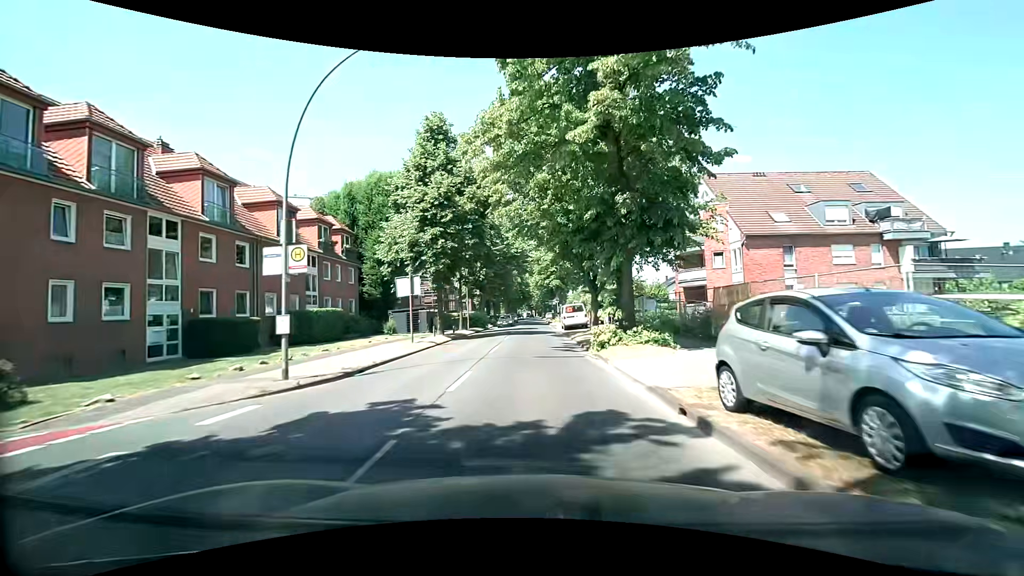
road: secondary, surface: asphalt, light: Day
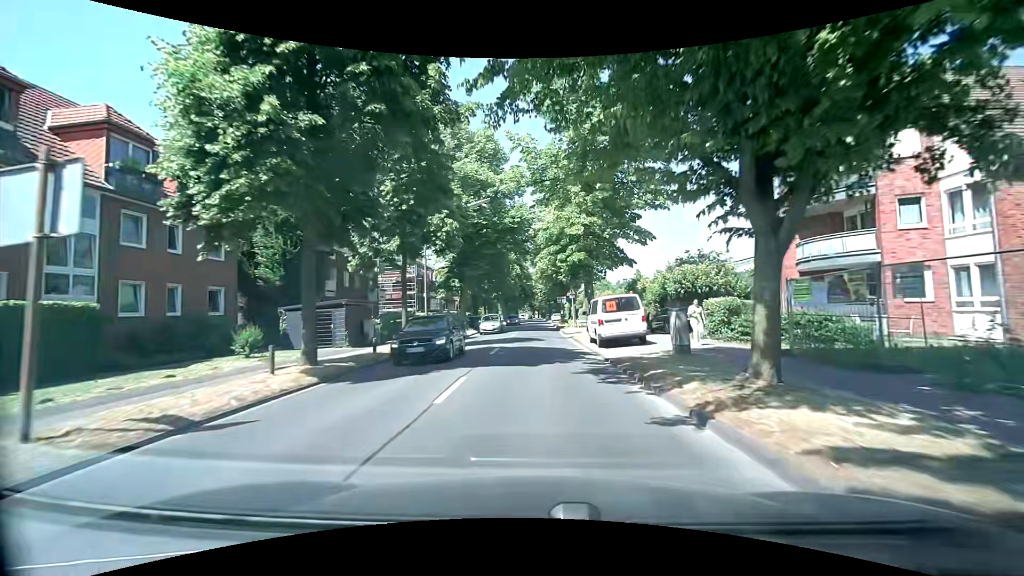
(-0.3, +19.8) m; 0°
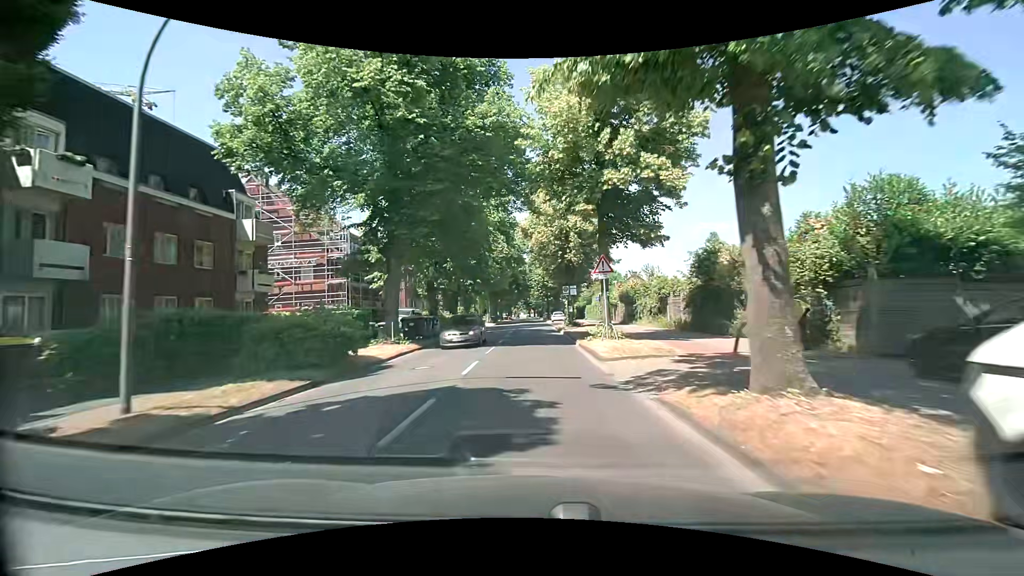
(+0.1, +20.7) m; 0°
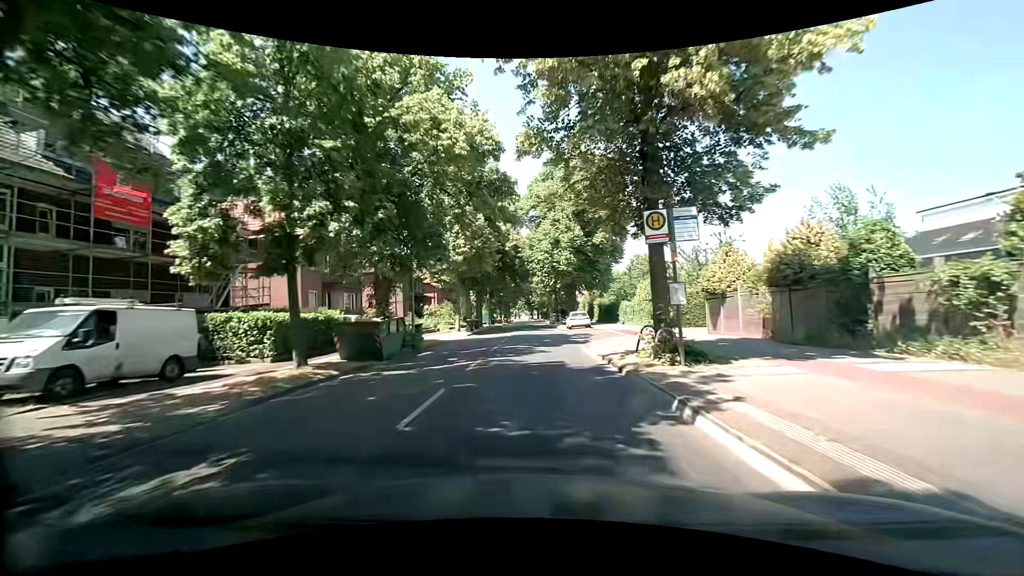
(-0.1, +29.4) m; -1°
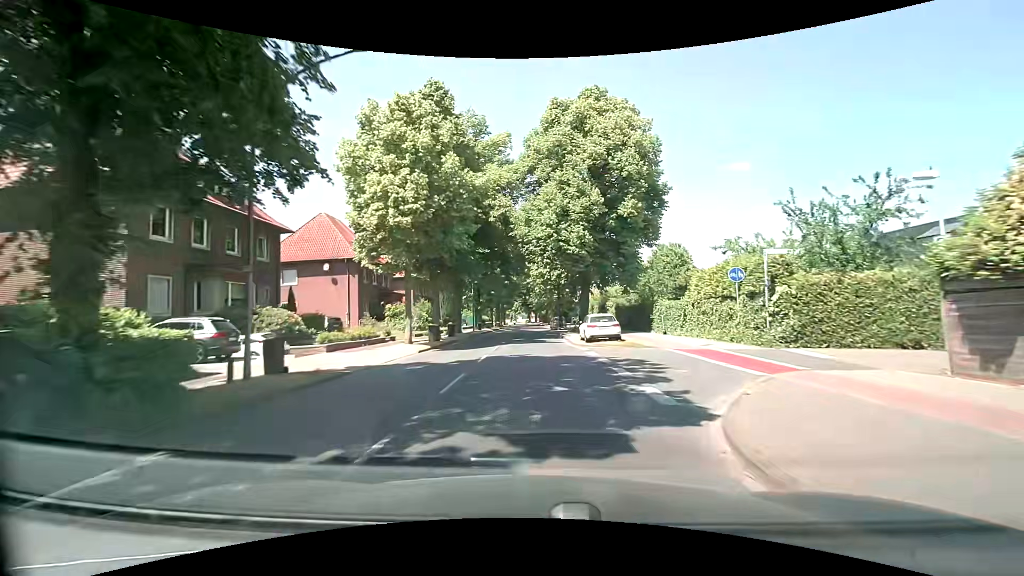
(+0.1, +15.0) m; 0°
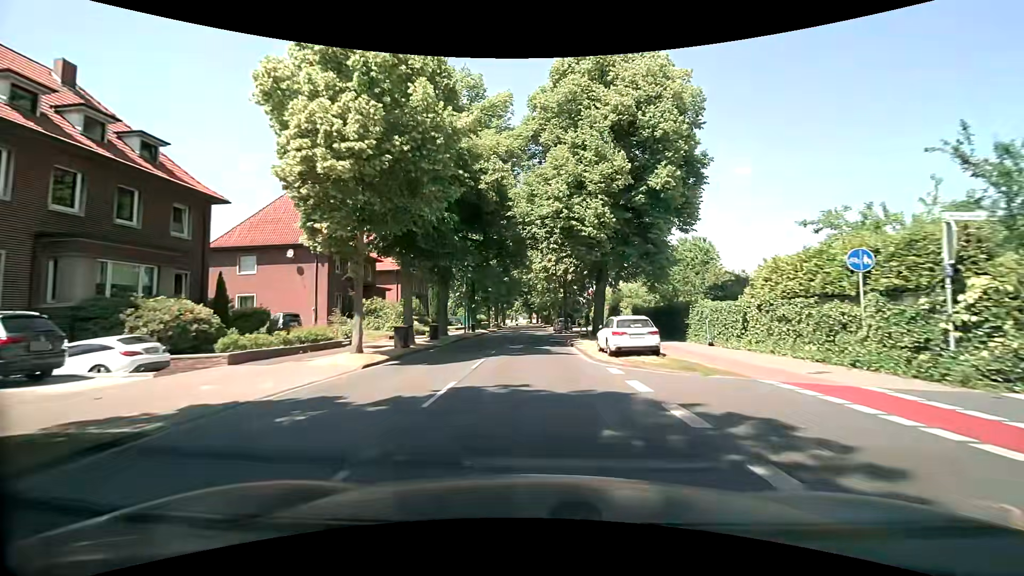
(0.0, +7.5) m; 0°
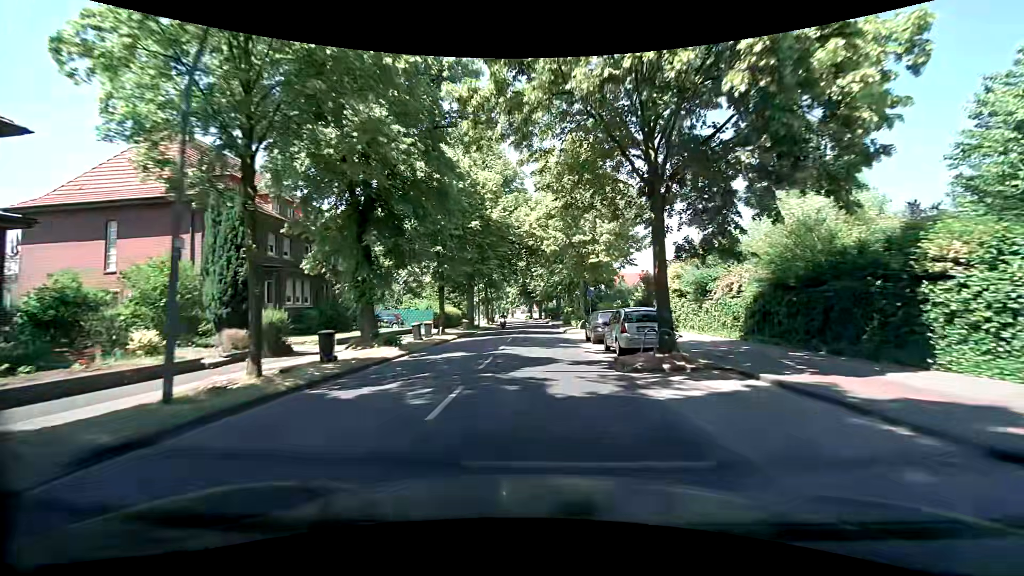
(+0.2, +37.2) m; +1°
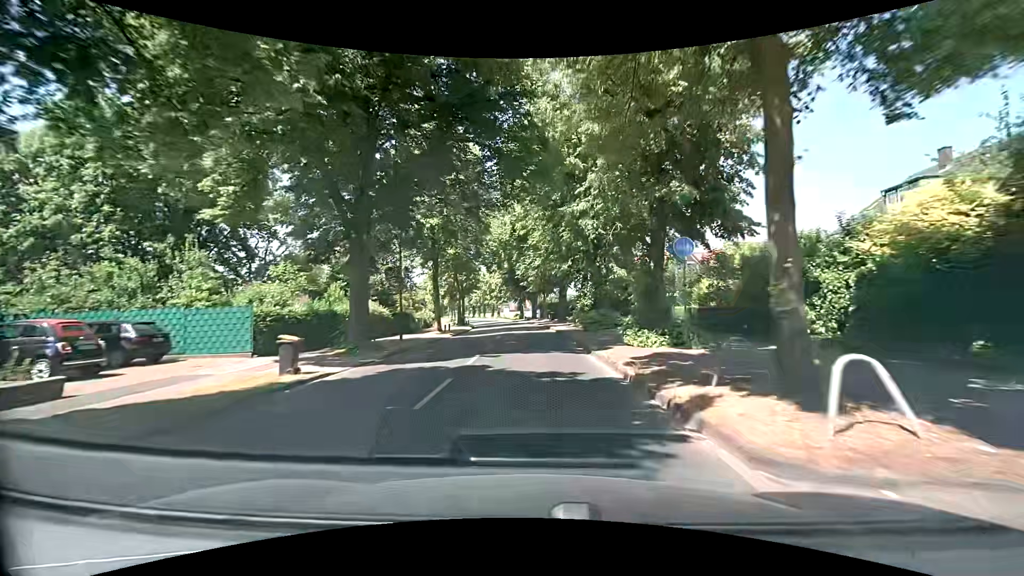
(+0.2, +29.4) m; +1°
(0, +10) (0, +20) (-1, +30) (-1, +40) (-2, +50) (-3, +60) (-5, +70) (-7, +80) (-9, +89) (-11, +99) m
